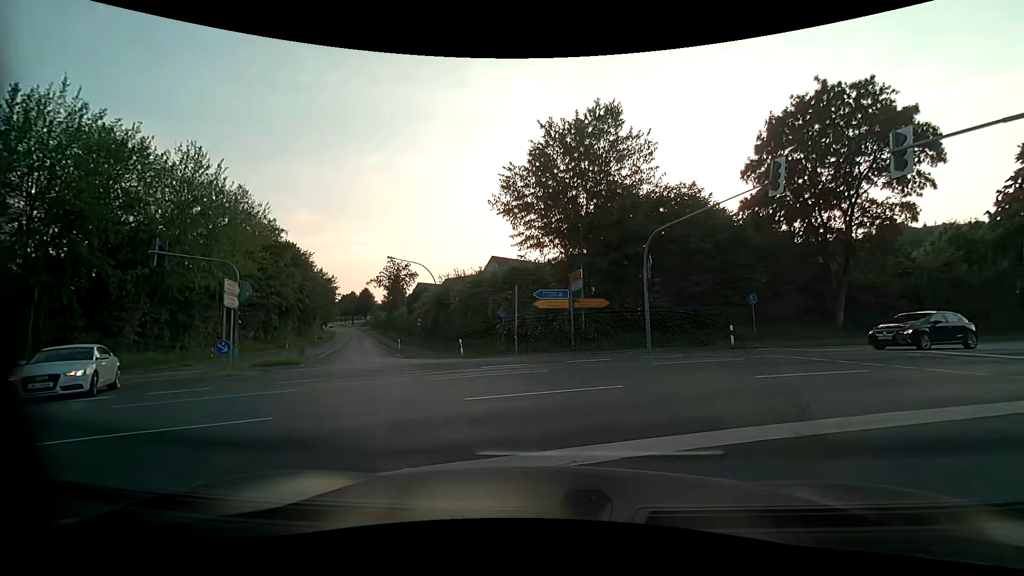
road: secondary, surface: asphalt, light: Day
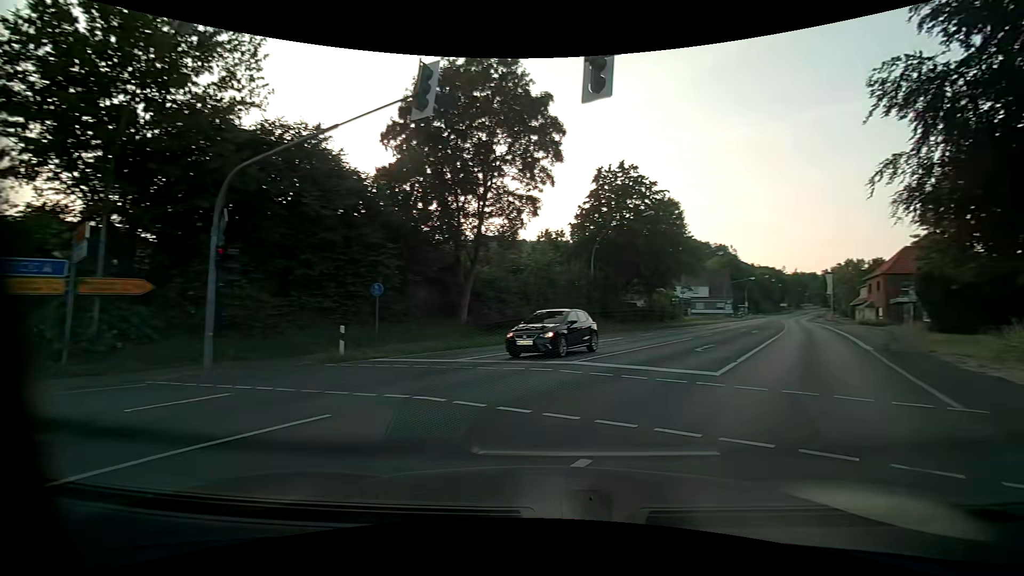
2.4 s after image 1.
(+2.4, +9.0) m; +39°
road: primary
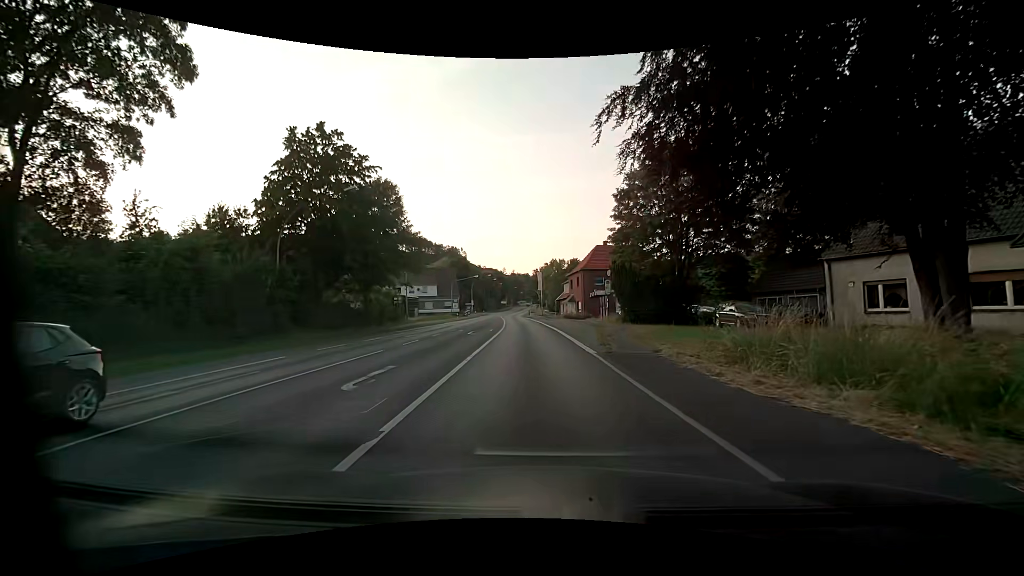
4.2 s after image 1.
(+3.3, +8.8) m; +30°
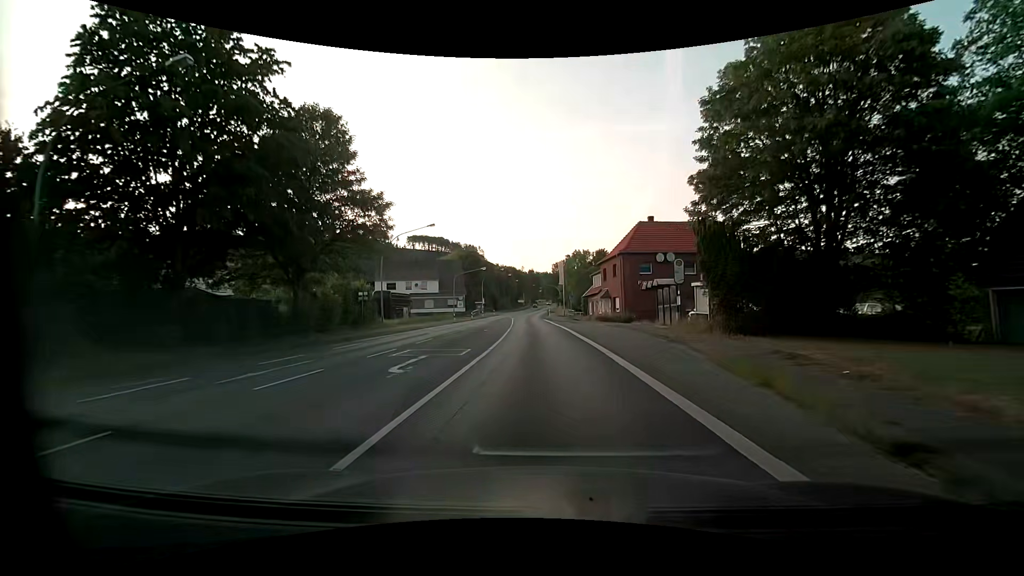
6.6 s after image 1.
(-0.6, +18.3) m; -2°
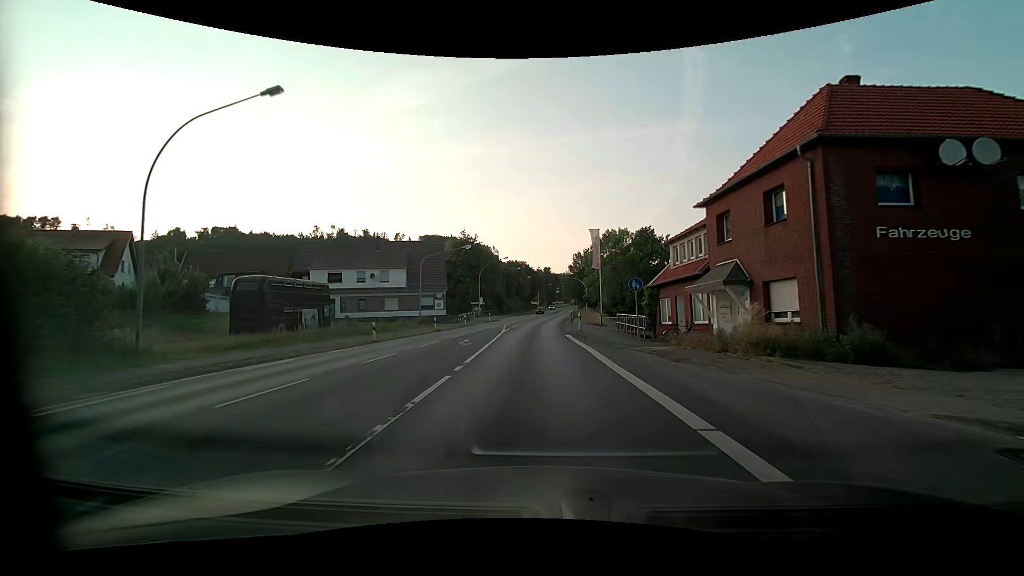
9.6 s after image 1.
(-0.6, +31.9) m; -2°
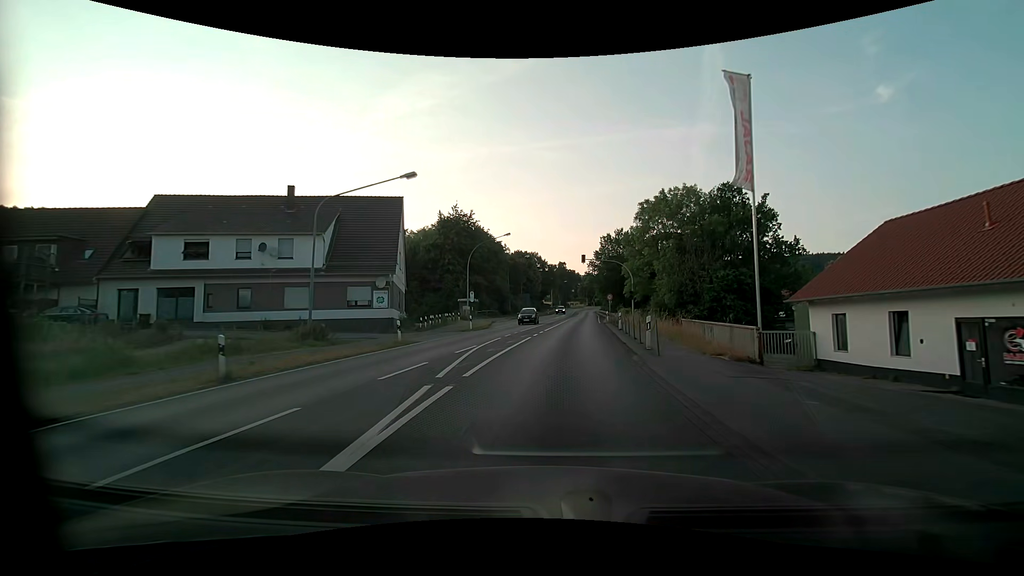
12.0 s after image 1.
(-0.8, +27.5) m; -2°
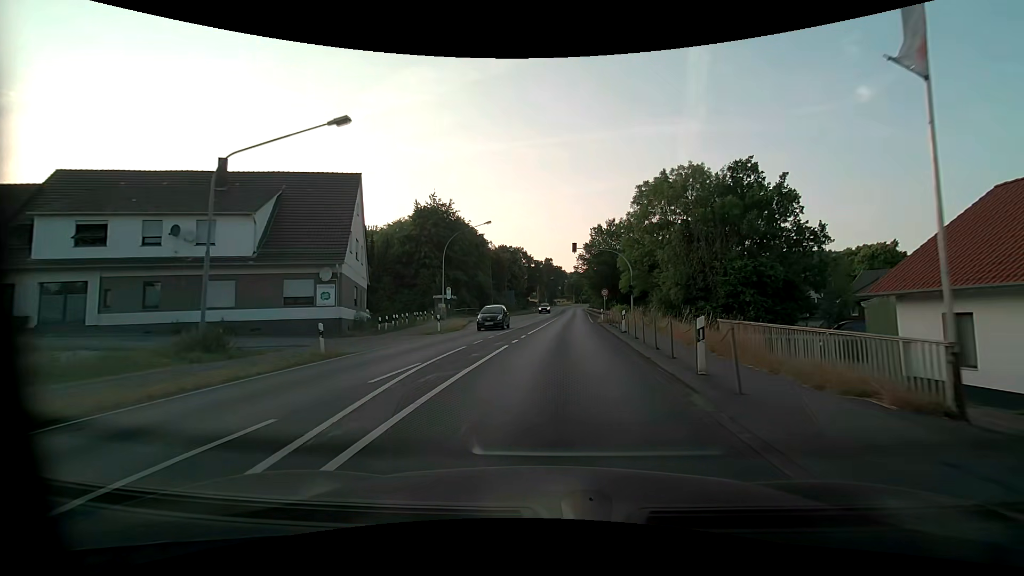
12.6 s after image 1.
(+0.1, +6.8) m; +1°
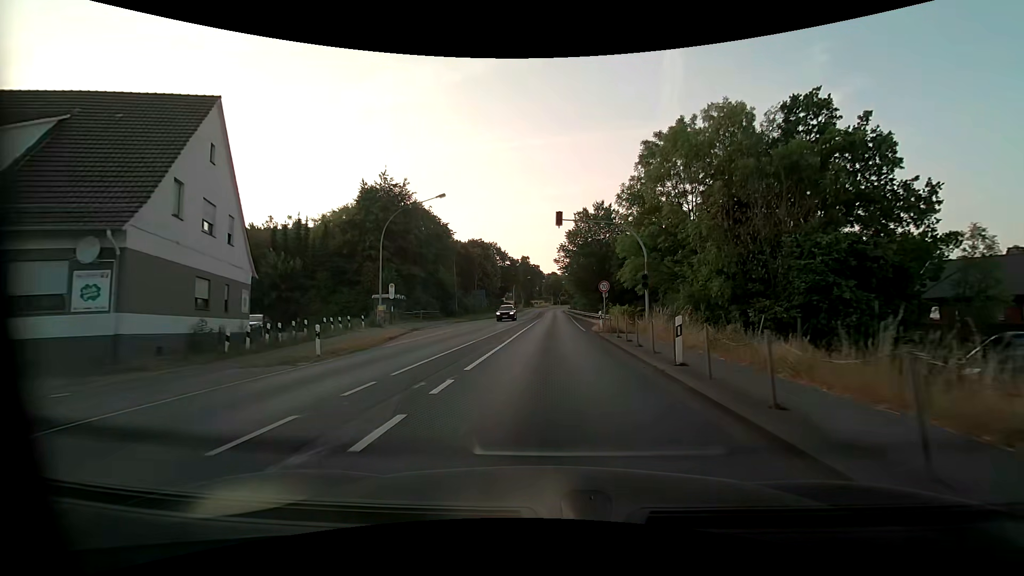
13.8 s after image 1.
(+0.5, +13.7) m; +3°
(0, +10) (0, +20) (+1, +30) (+1, +40) (+1, +50) (+1, +60) (+1, +70) (+2, +80) (+2, +90) (+2, +100) m
